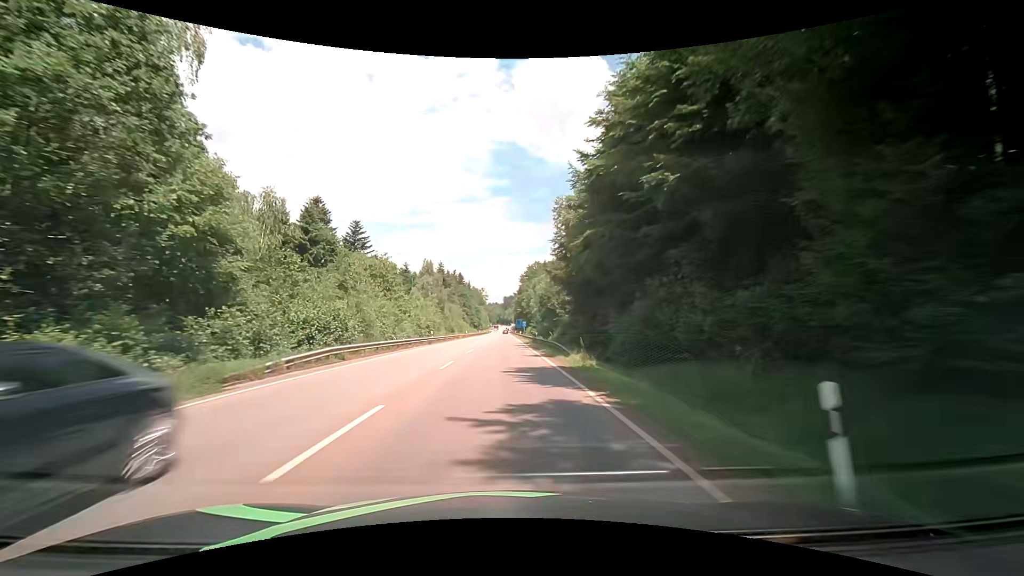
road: secondary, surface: asphalt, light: Day
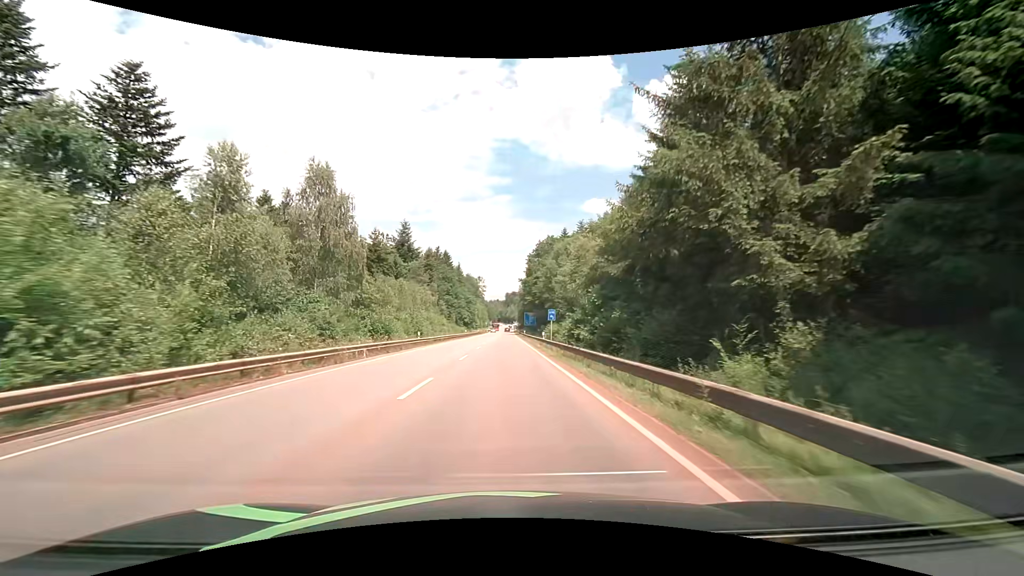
(-0.6, +55.3) m; -1°
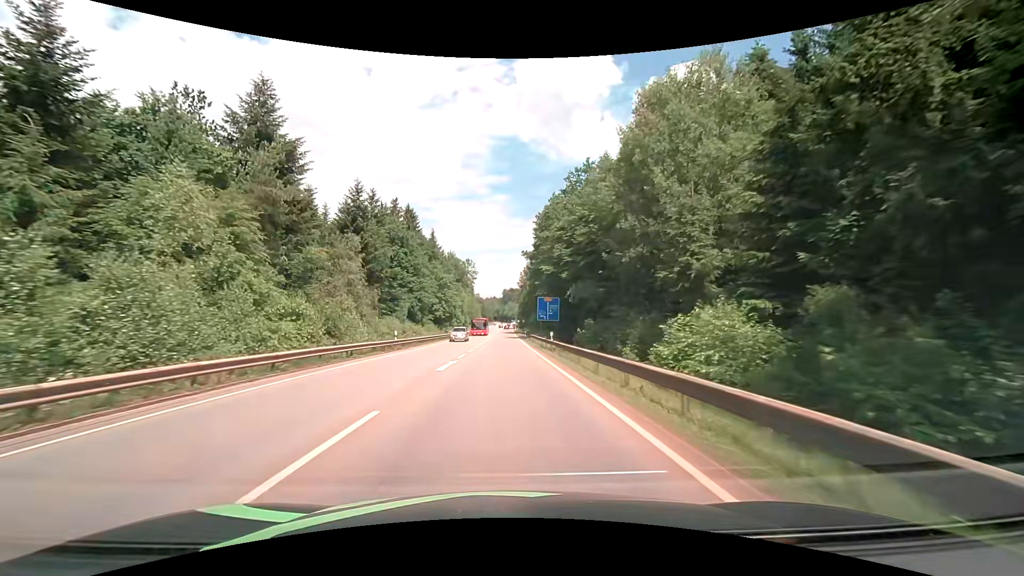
(+0.2, +54.2) m; 0°
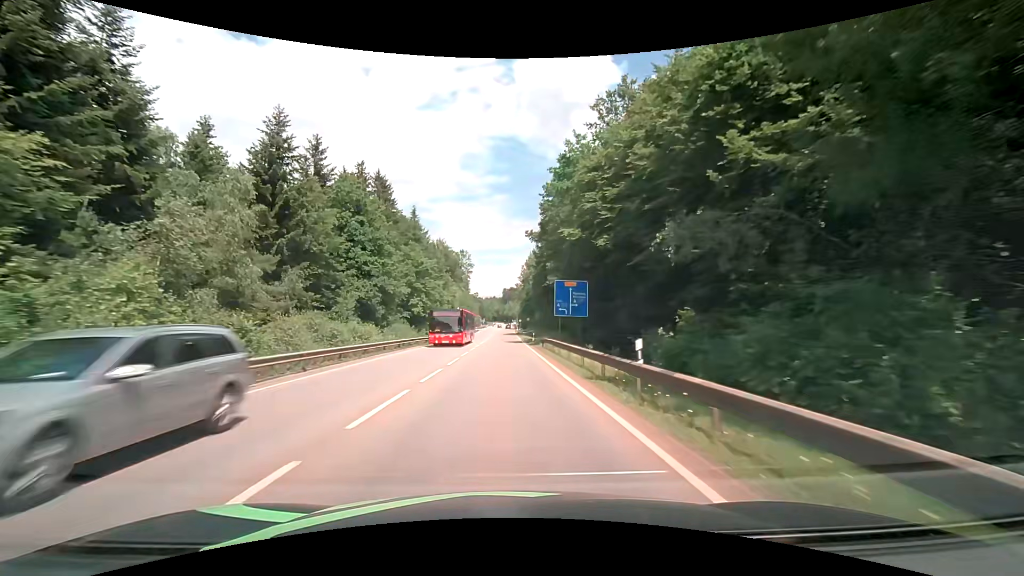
(+0.3, +21.6) m; 0°
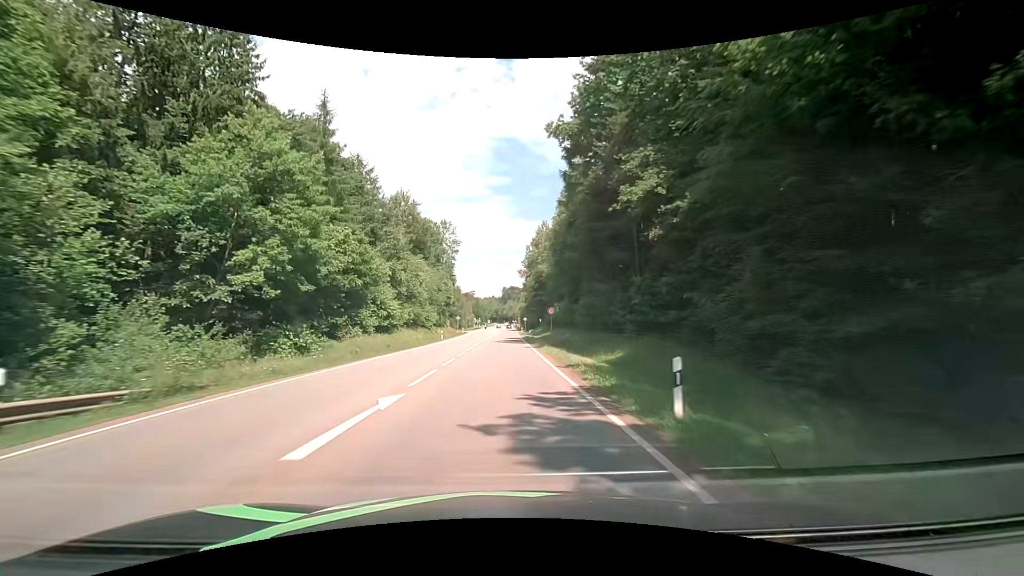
(+0.1, +43.0) m; 0°
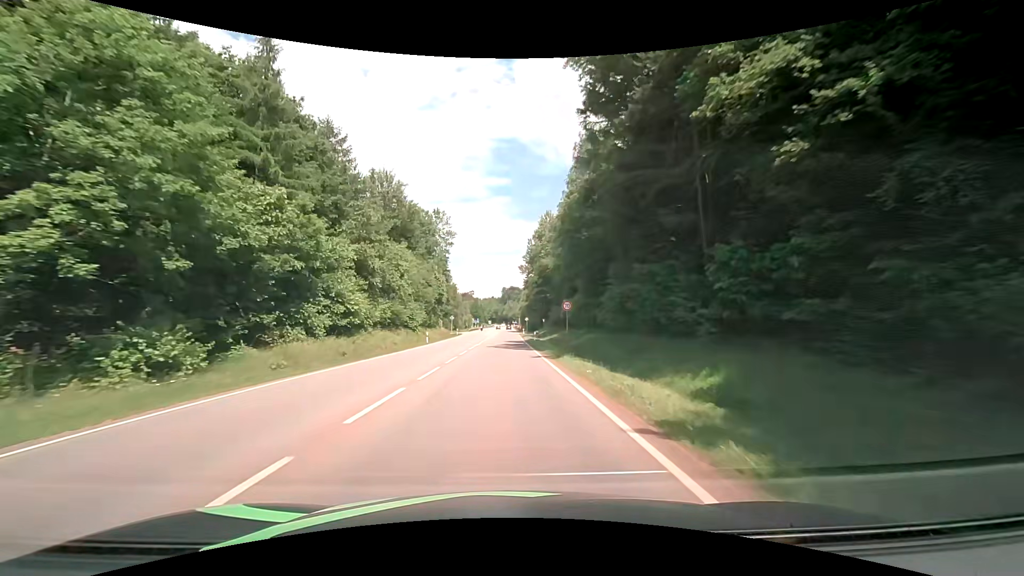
(0.0, +10.7) m; 0°
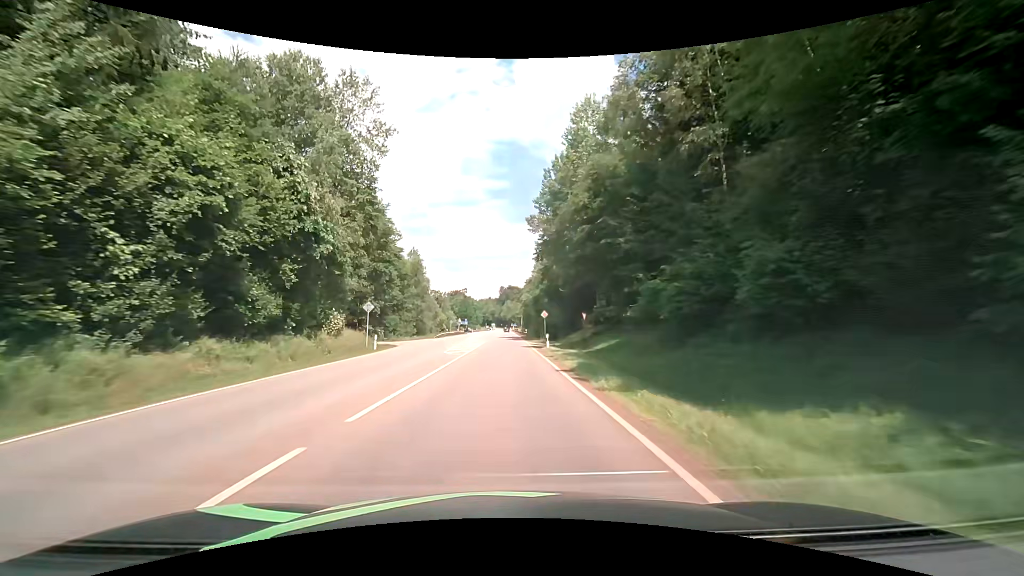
(+0.2, +53.5) m; +1°
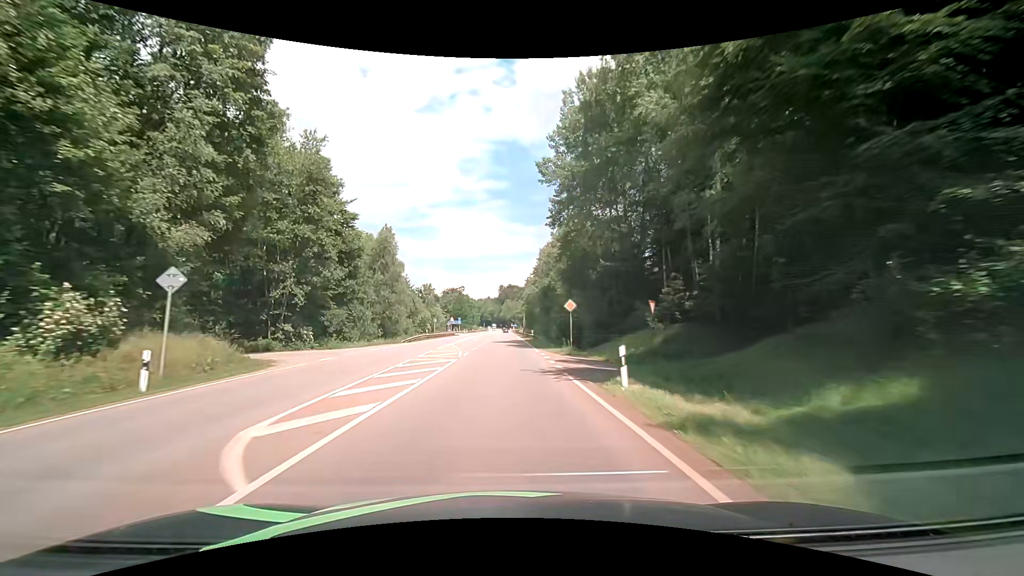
(-0.2, +21.5) m; 0°
(0, +10) (0, +20) (0, +30) (0, +40) (0, +50) (0, +60) (0, +70) (0, +80) (-1, +90) (-1, +100) m
